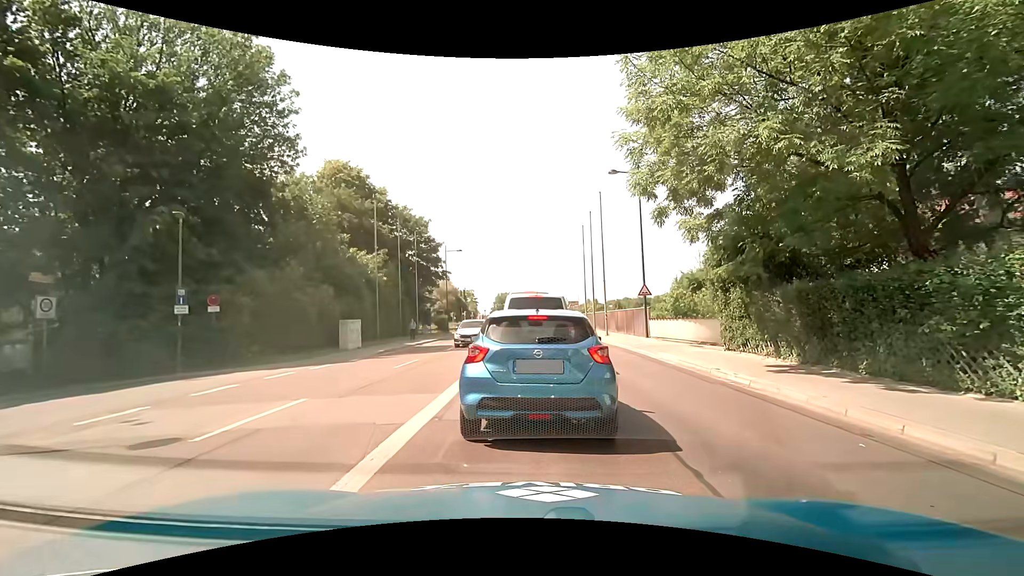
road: secondary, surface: asphalt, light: Day
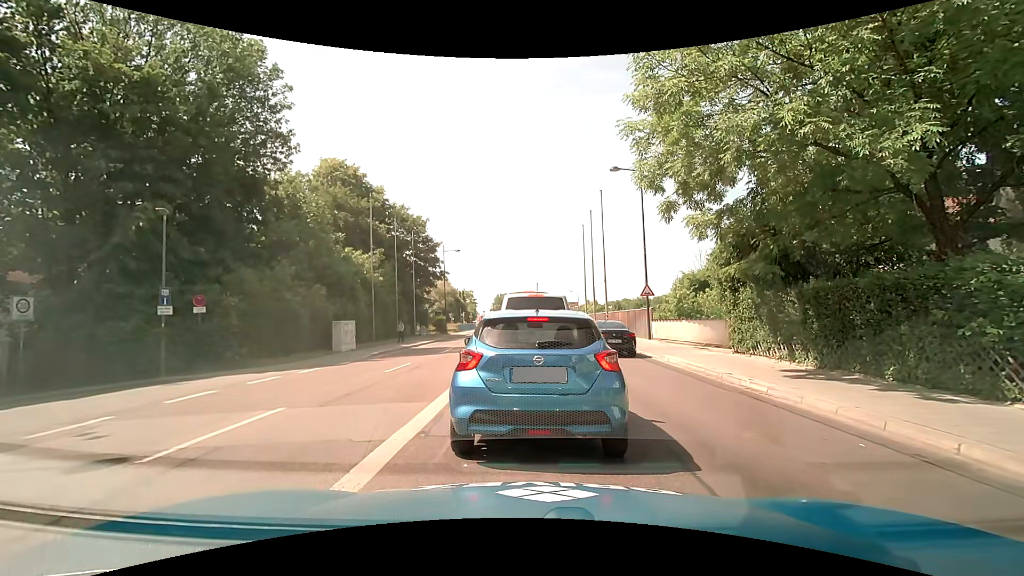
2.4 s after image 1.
(0.0, +0.8) m; 0°
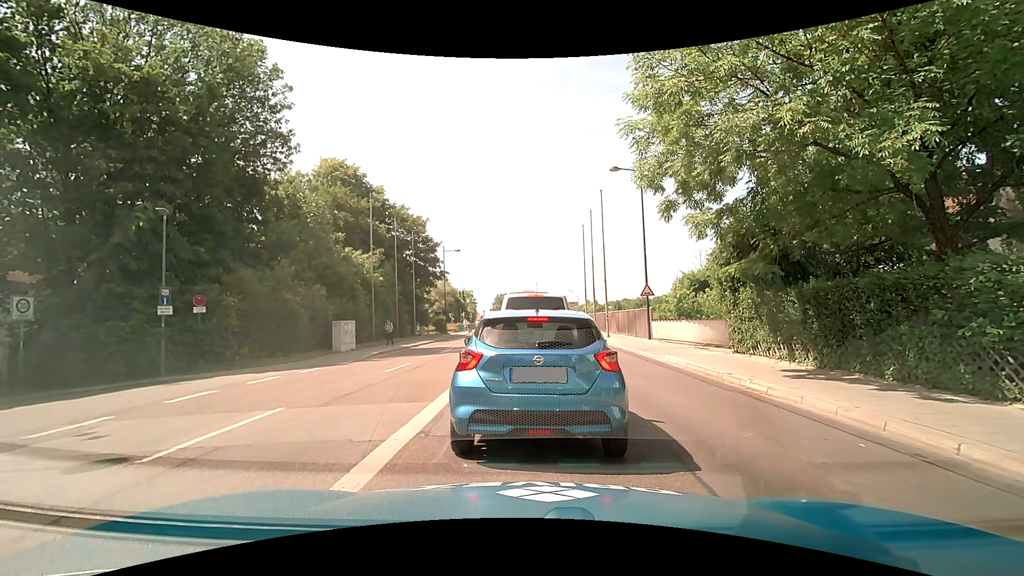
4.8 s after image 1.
(0.0, 0.0) m; 0°
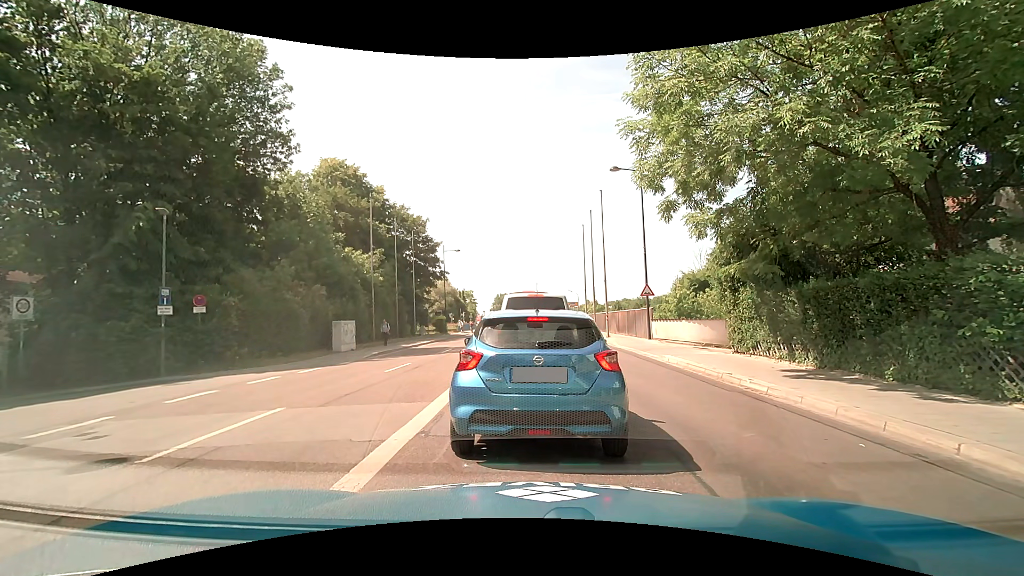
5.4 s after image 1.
(0.0, 0.0) m; 0°
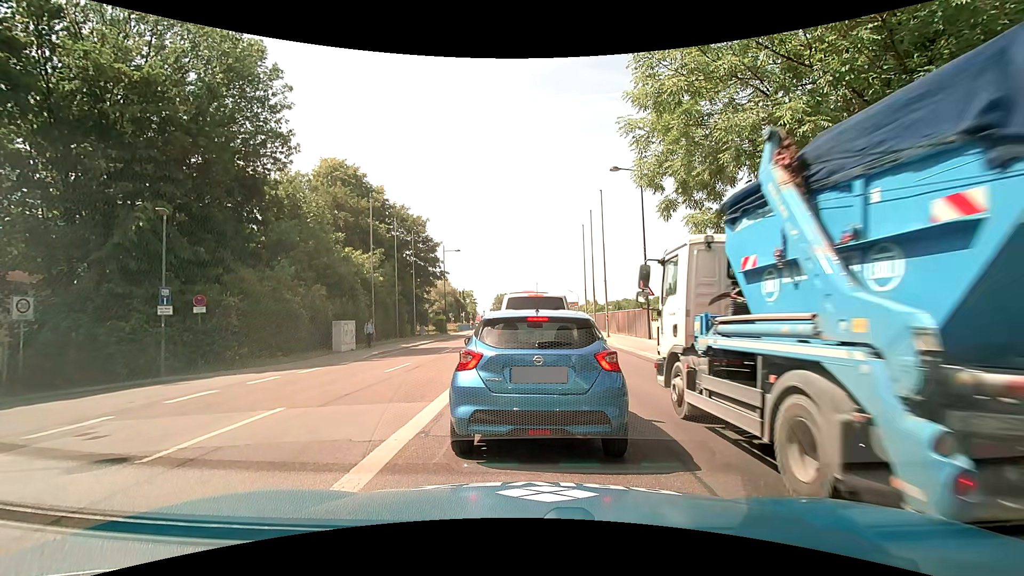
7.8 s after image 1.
(0.0, 0.0) m; 0°
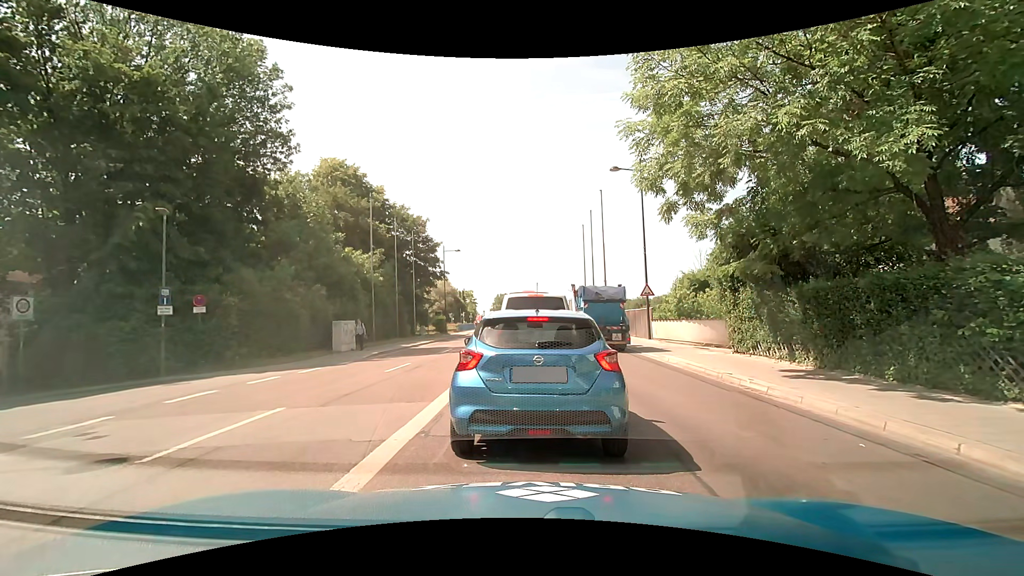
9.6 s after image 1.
(0.0, 0.0) m; 0°
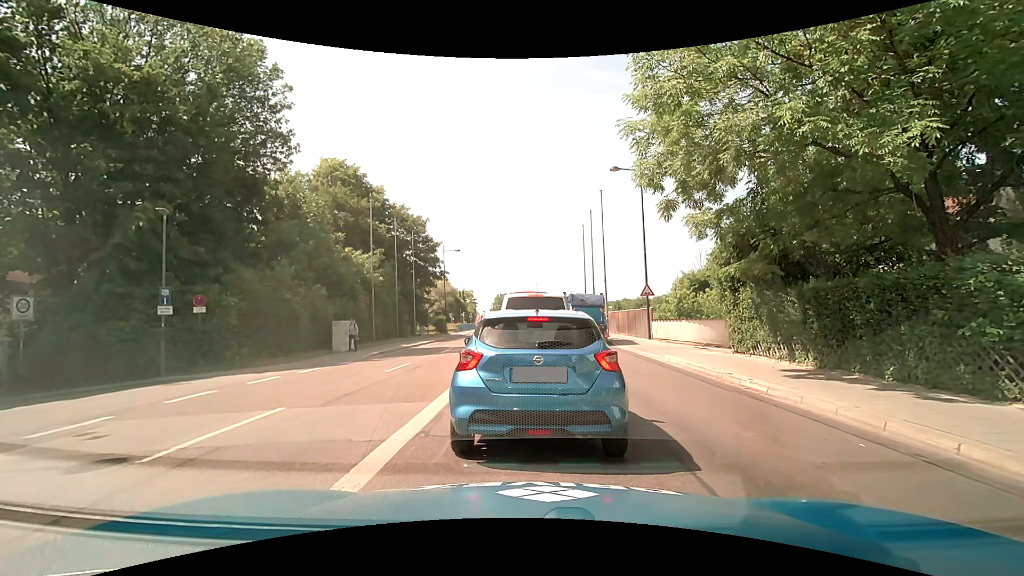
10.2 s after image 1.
(0.0, 0.0) m; 0°
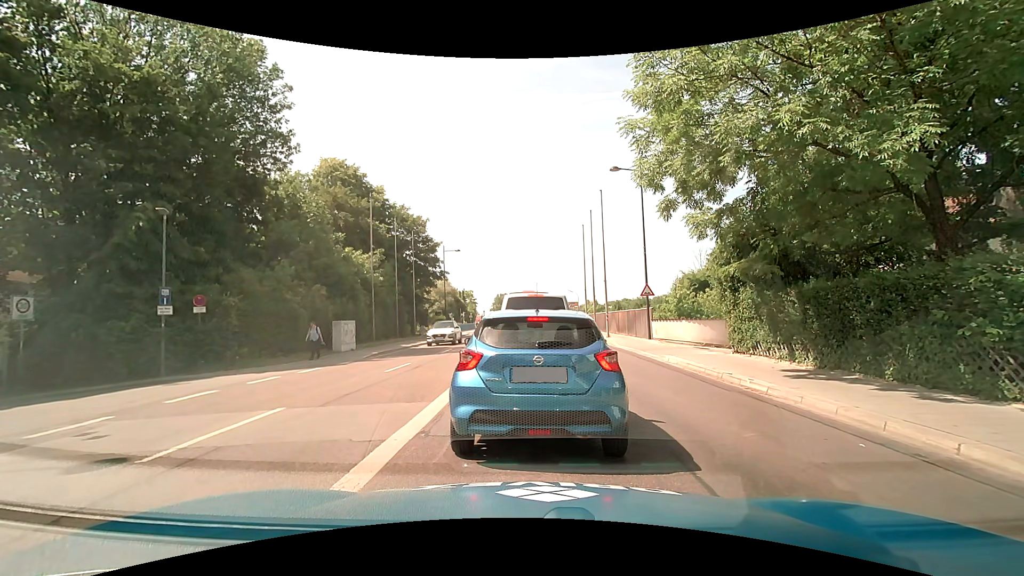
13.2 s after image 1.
(0.0, 0.0) m; 0°
